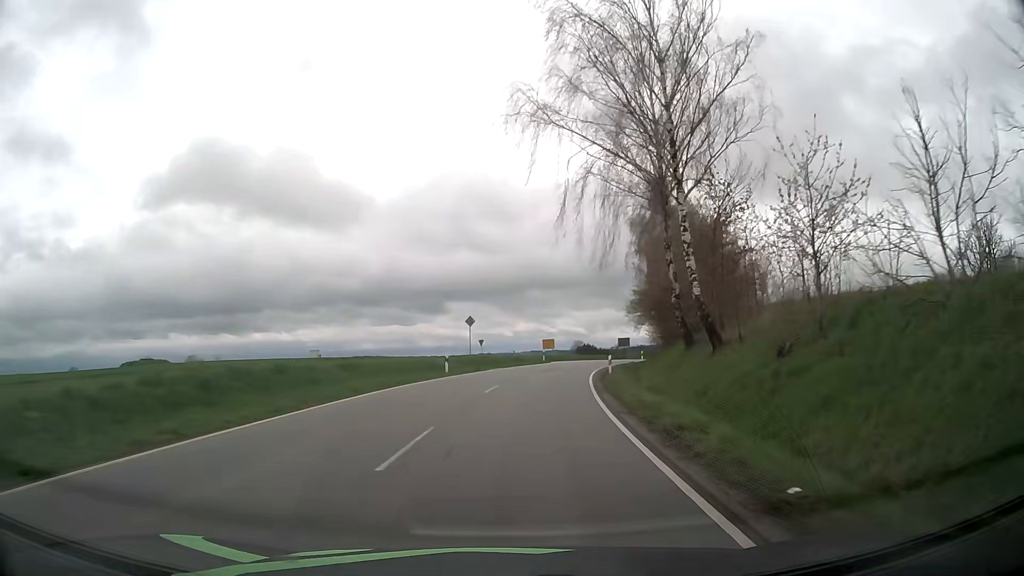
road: tertiary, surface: asphalt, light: Day
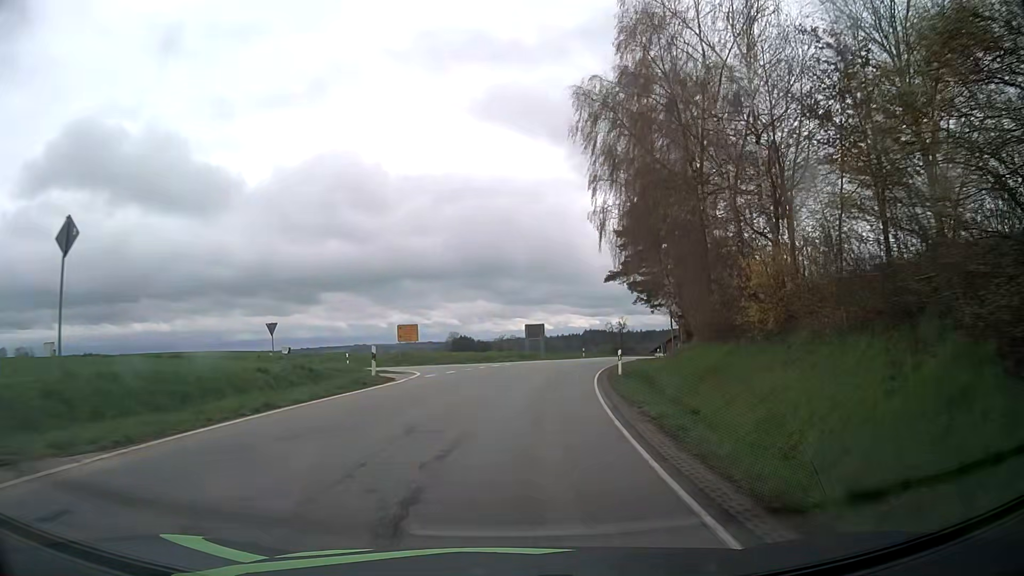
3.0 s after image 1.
(+3.3, +37.5) m; +11°
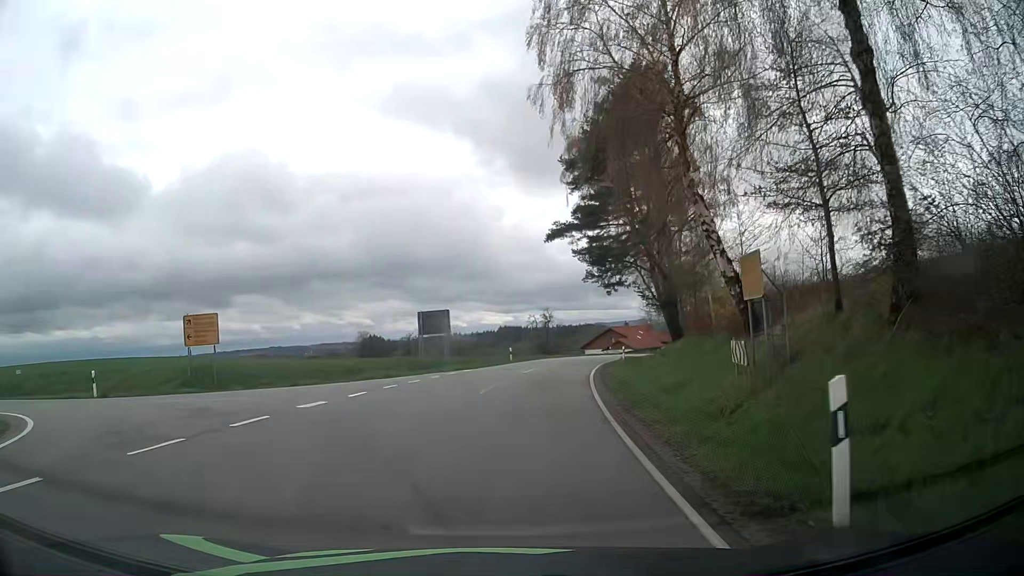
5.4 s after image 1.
(+1.4, +22.5) m; +7°
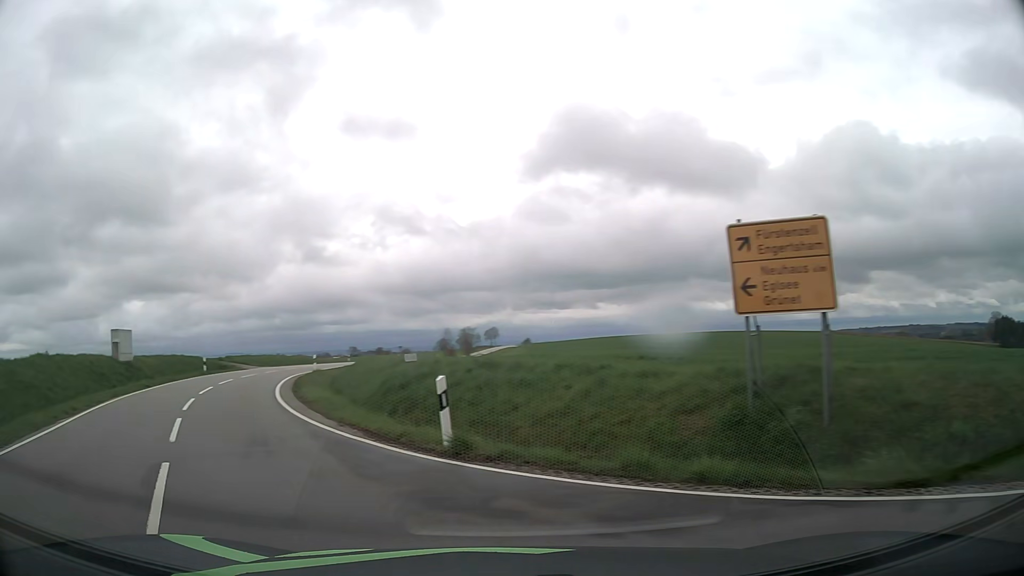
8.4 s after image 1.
(-5.8, +17.5) m; -55°
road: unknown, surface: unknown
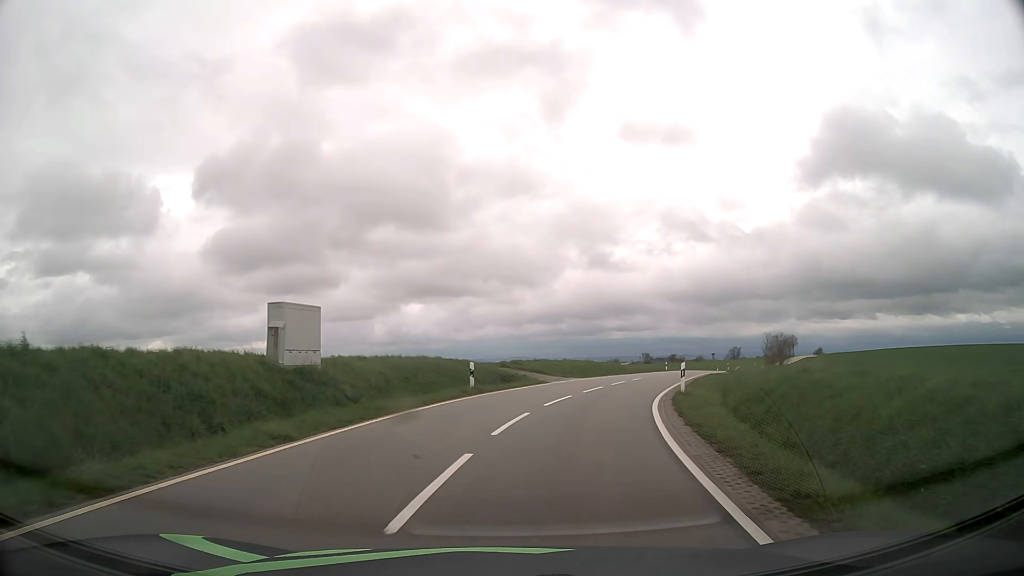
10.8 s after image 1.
(-7.0, +17.0) m; -25°
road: tertiary
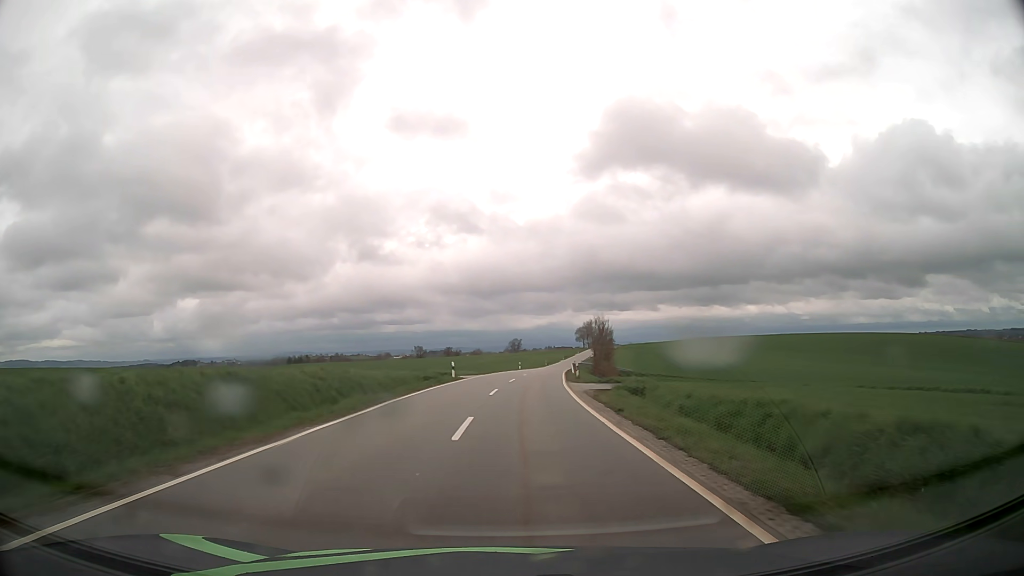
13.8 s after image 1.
(+7.5, +36.4) m; +19°
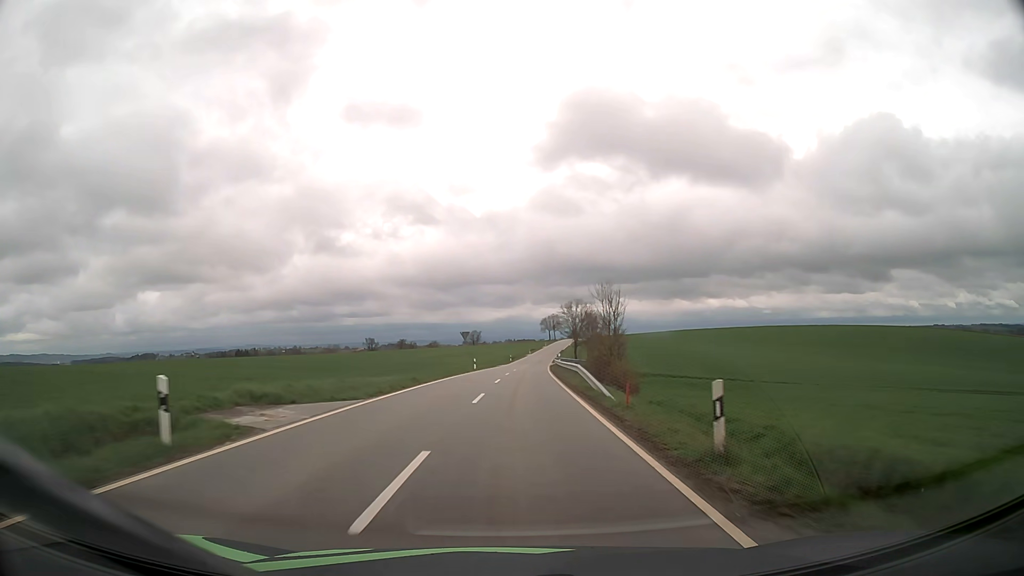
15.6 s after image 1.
(+0.9, +30.4) m; +3°
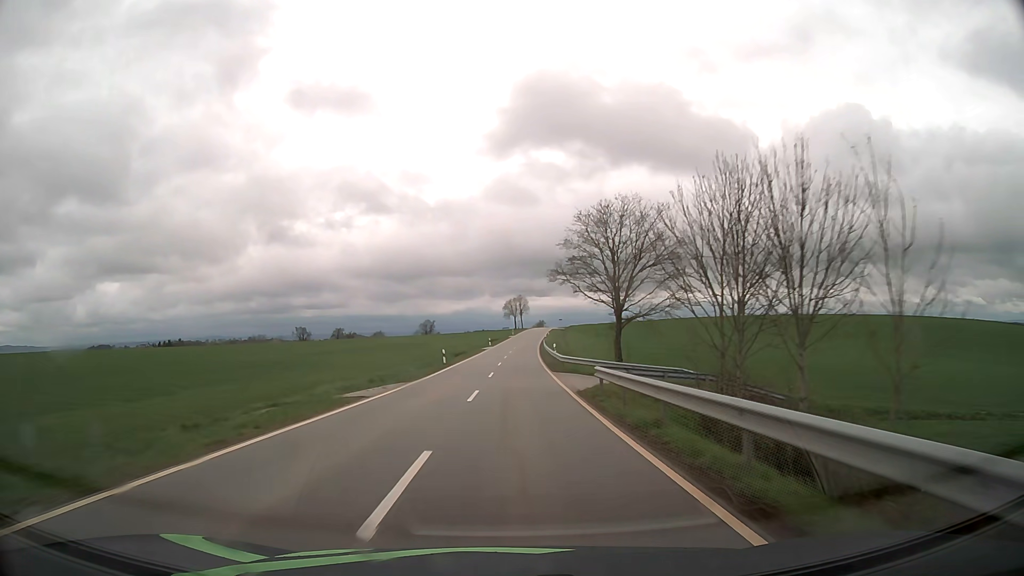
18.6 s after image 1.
(+2.0, +61.5) m; +3°
(0, +10) (0, +20) (0, +30) (+1, +40) (+1, +50) (+1, +60) (+2, +70) (+2, +80) (+3, +90) (+3, +100) m
